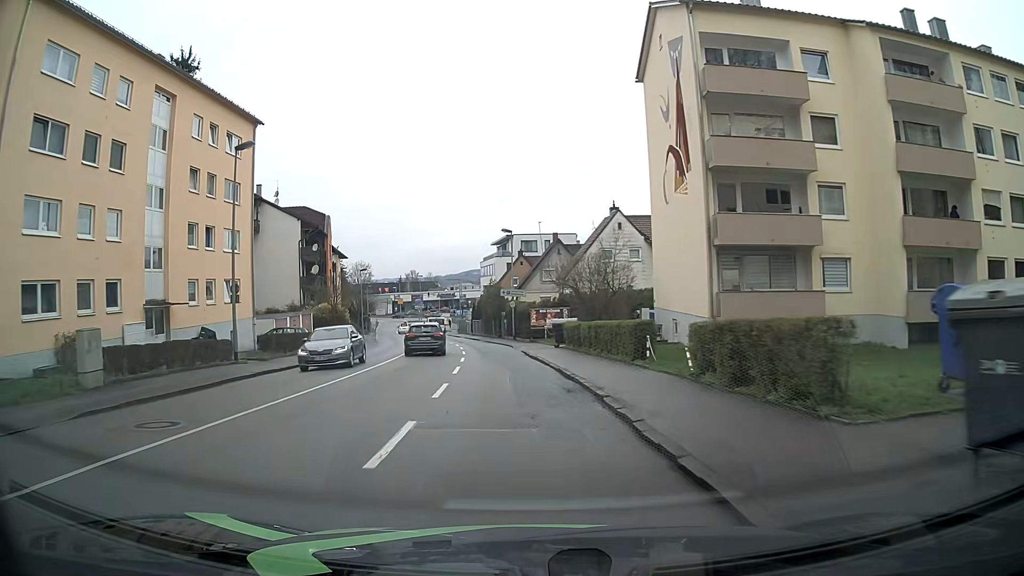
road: tertiary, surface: asphalt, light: Day
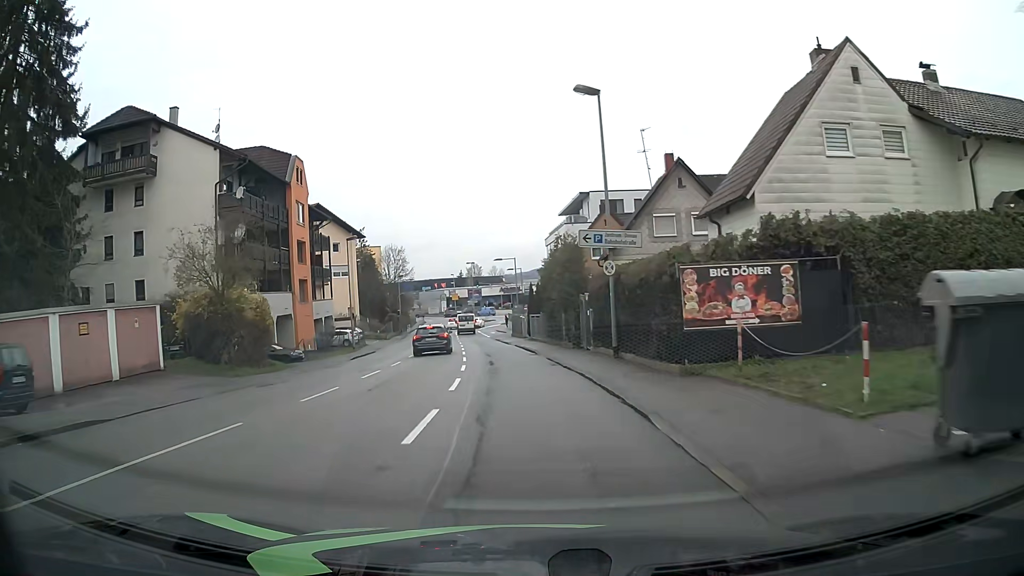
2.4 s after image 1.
(-1.7, +29.6) m; -6°
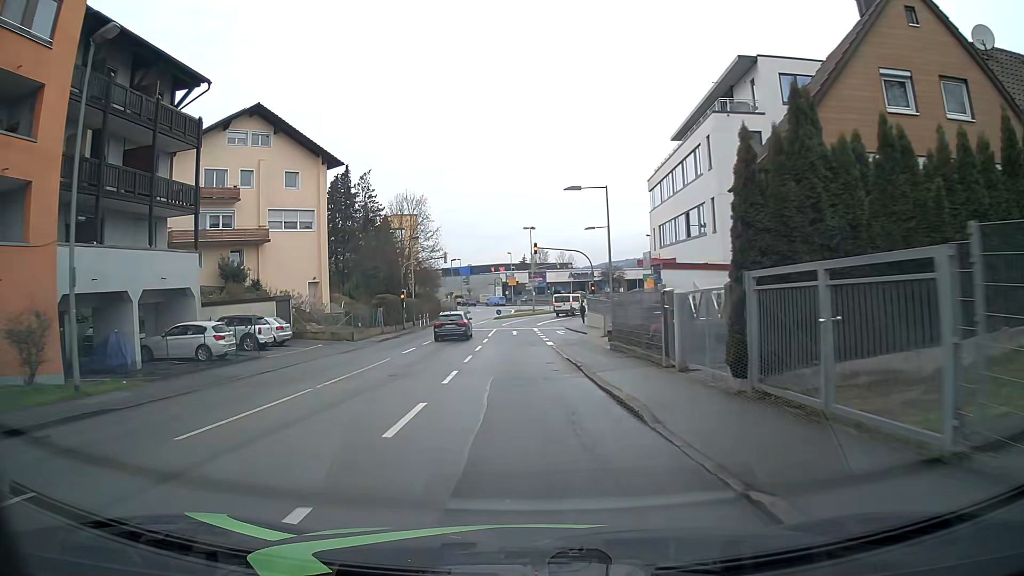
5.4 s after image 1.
(-2.0, +35.9) m; -5°
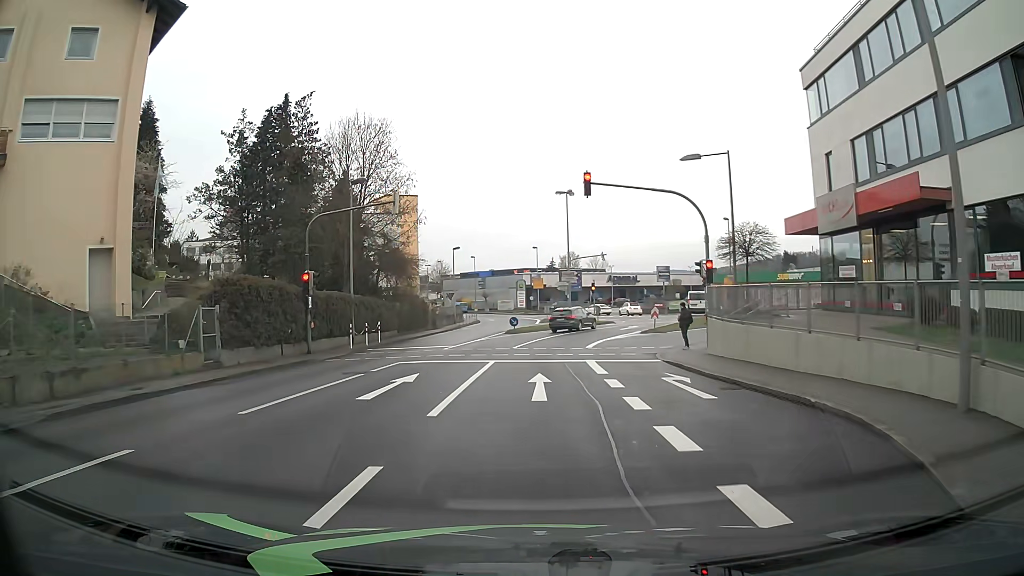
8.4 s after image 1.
(-0.7, +28.1) m; -2°
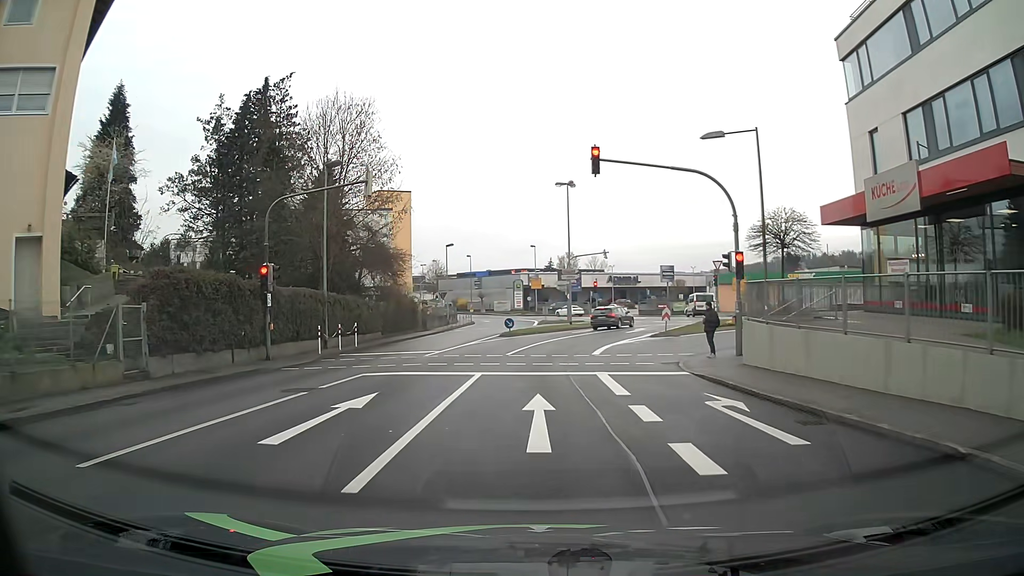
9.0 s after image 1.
(0.0, +3.9) m; +1°
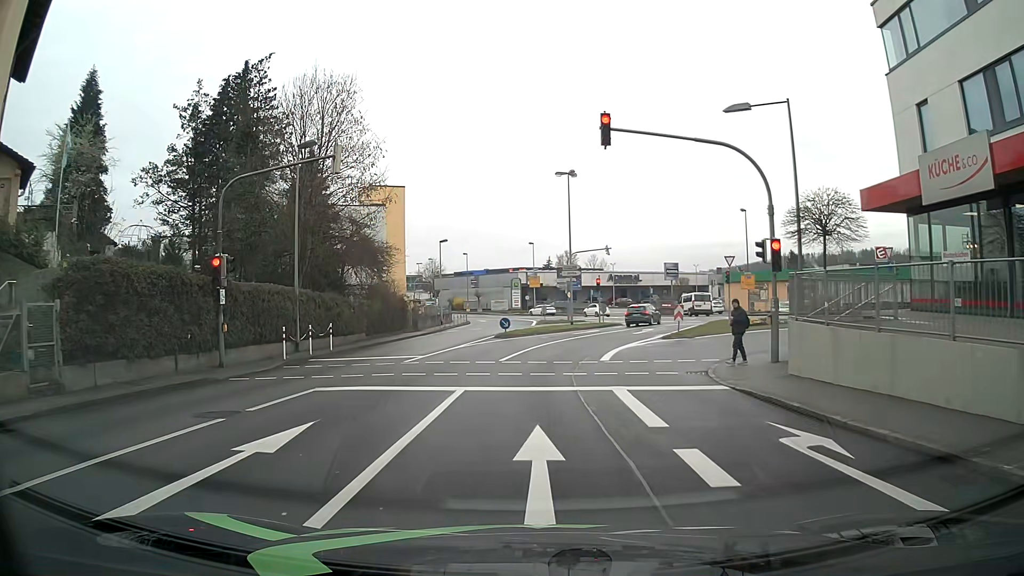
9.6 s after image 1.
(0.0, +3.3) m; 0°
